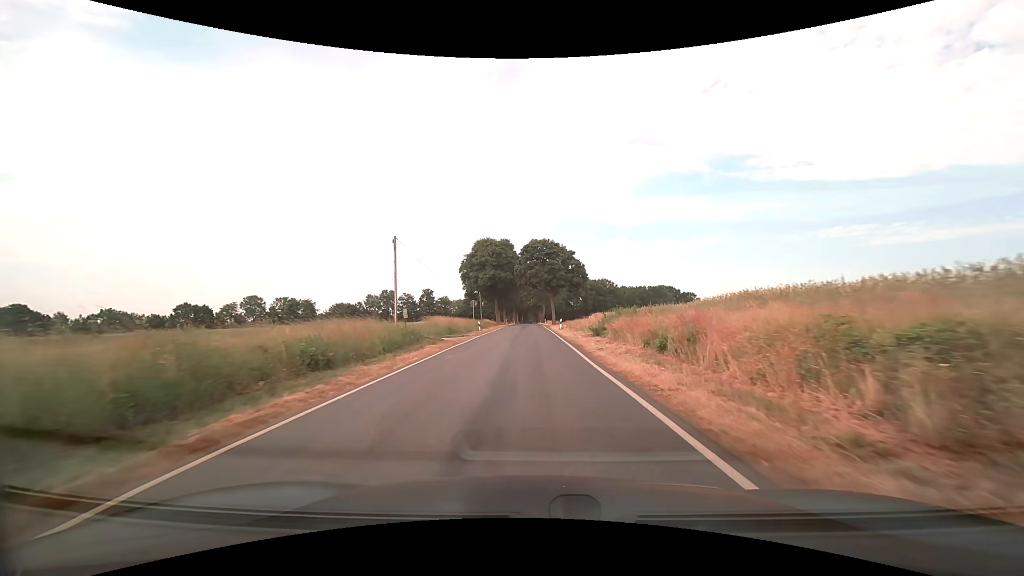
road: tertiary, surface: asphalt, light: Day
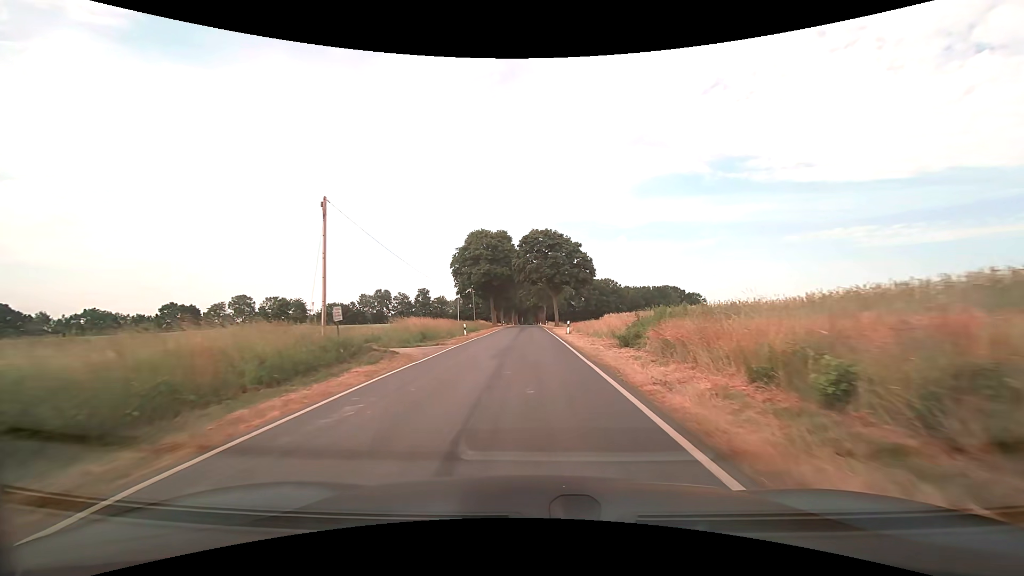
(0.0, +9.4) m; 0°
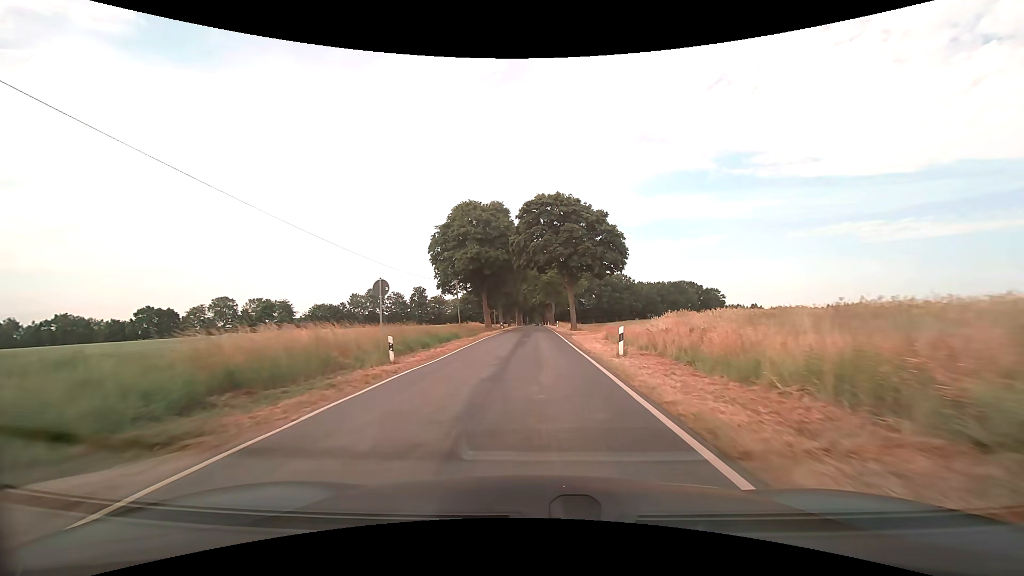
(-0.1, +19.3) m; 0°
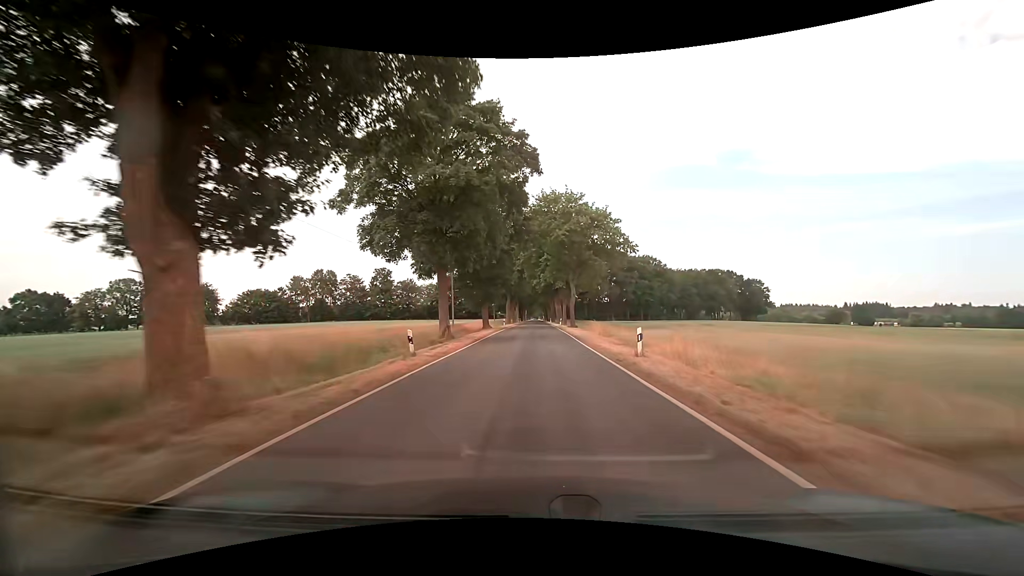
(-0.4, +51.6) m; 0°
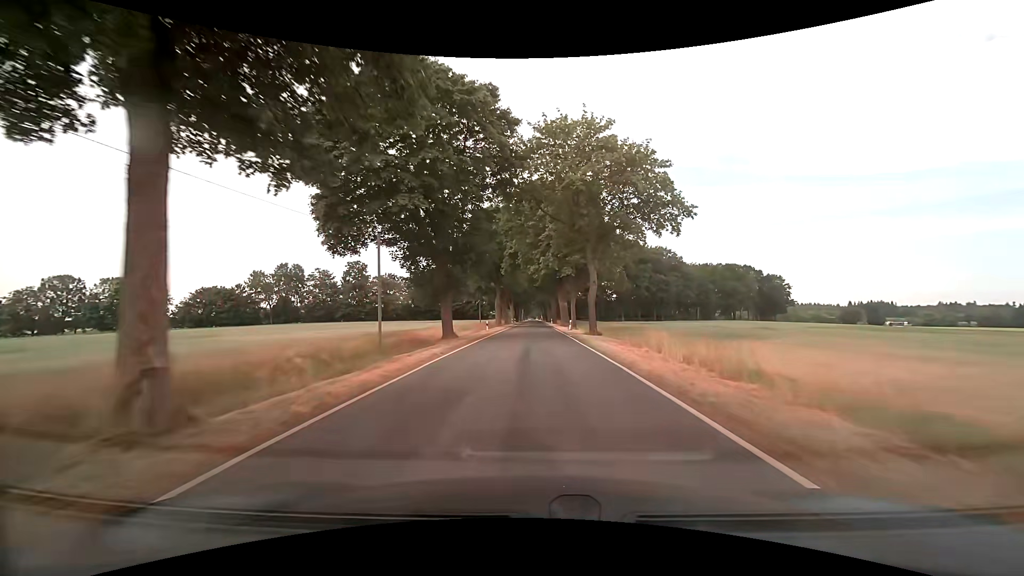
(+0.1, +21.2) m; 0°
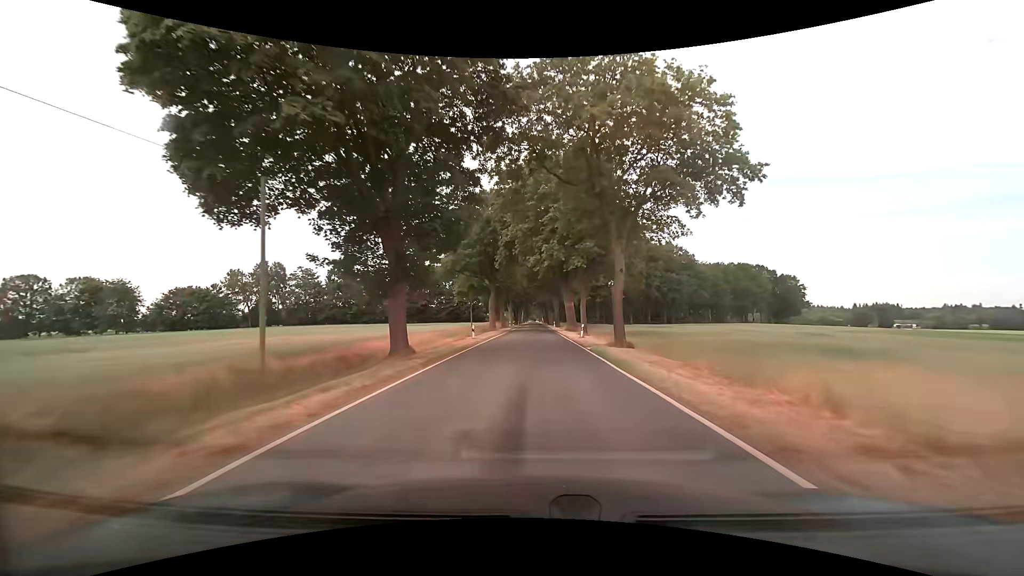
(0.0, +10.7) m; 0°
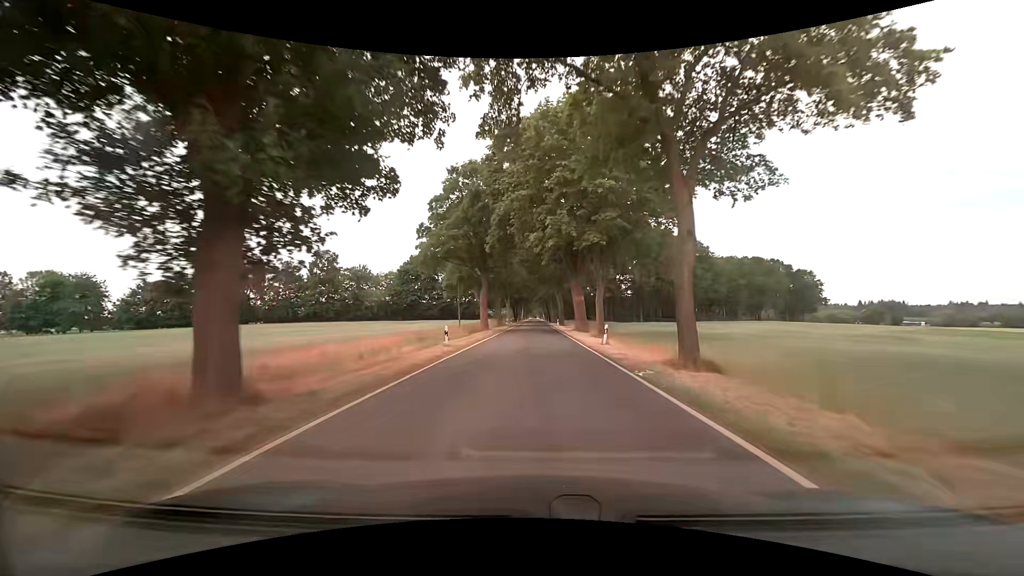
(0.0, +10.7) m; 0°
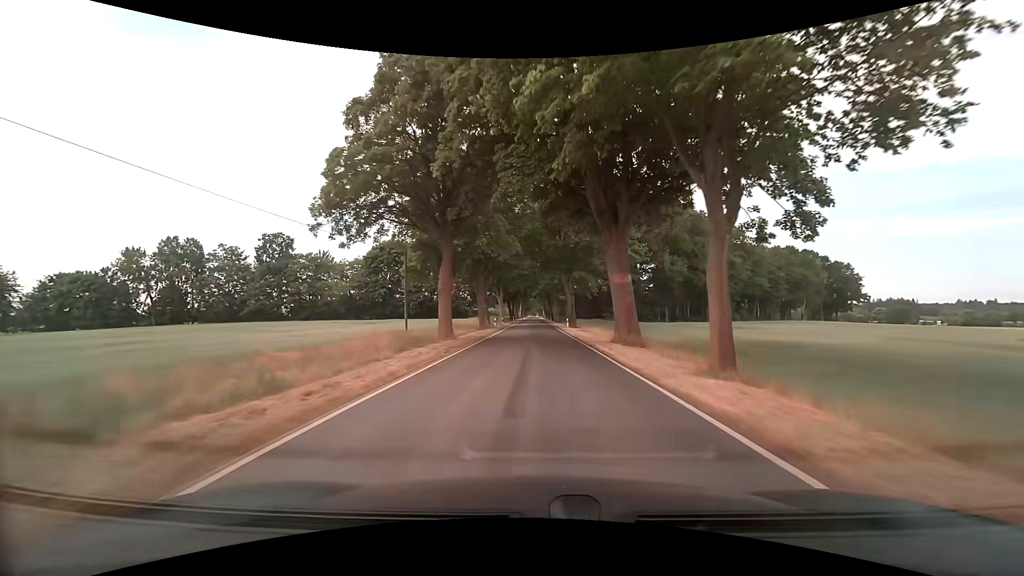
(0.0, +21.8) m; 0°
(0, +10) (0, +20) (0, +30) (0, +40) (0, +50) (0, +60) (0, +70) (0, +80) (0, +90) (0, +100) m
